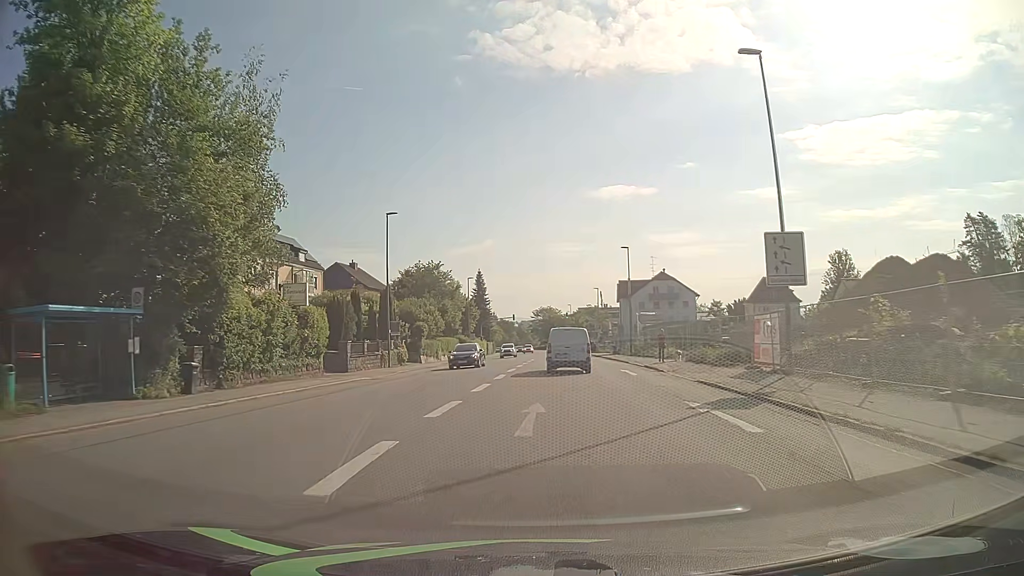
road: tertiary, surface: asphalt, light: Day
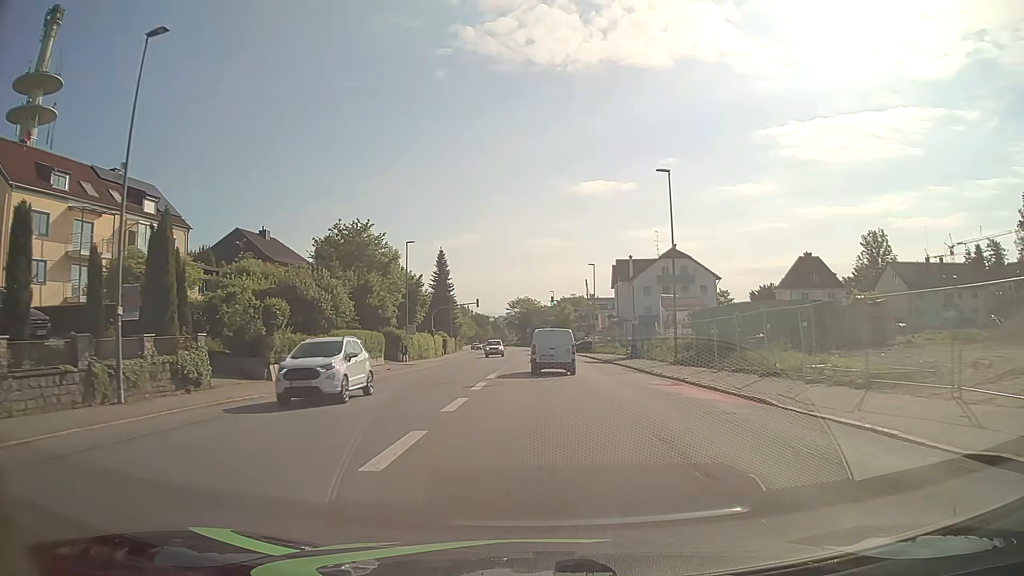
(+0.5, +28.9) m; +2°
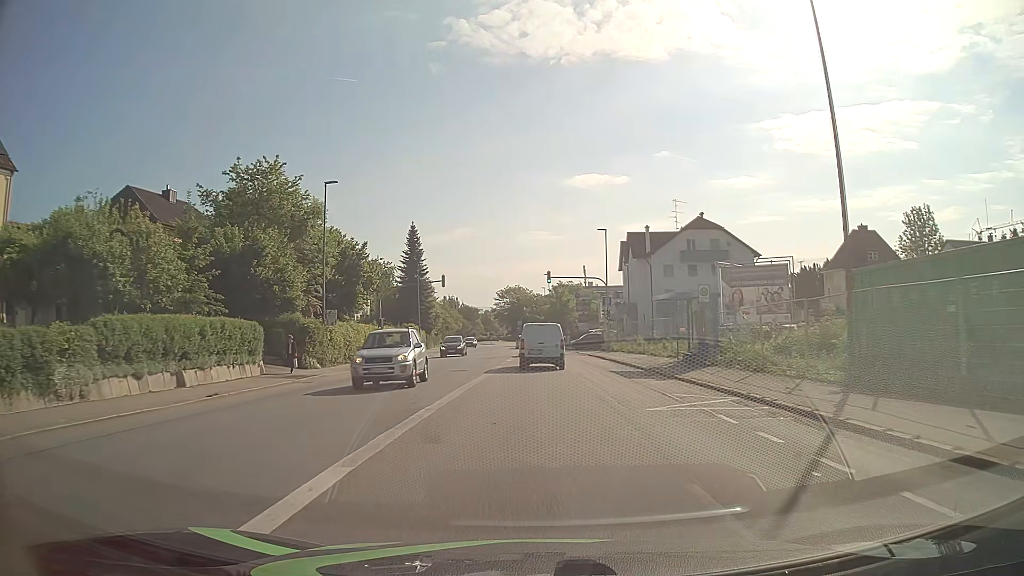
(+0.1, +21.2) m; 0°
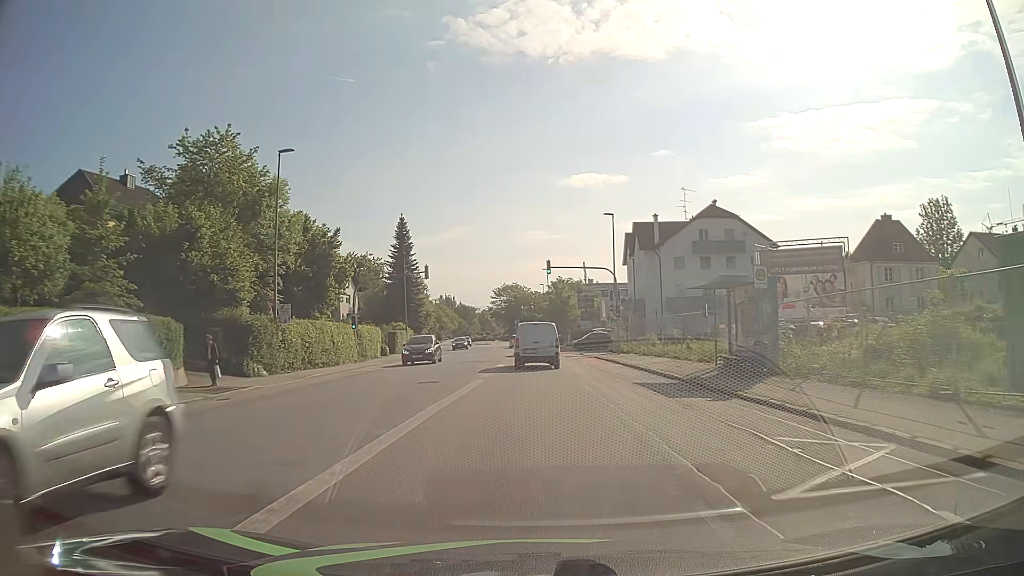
(+0.1, +6.9) m; +1°
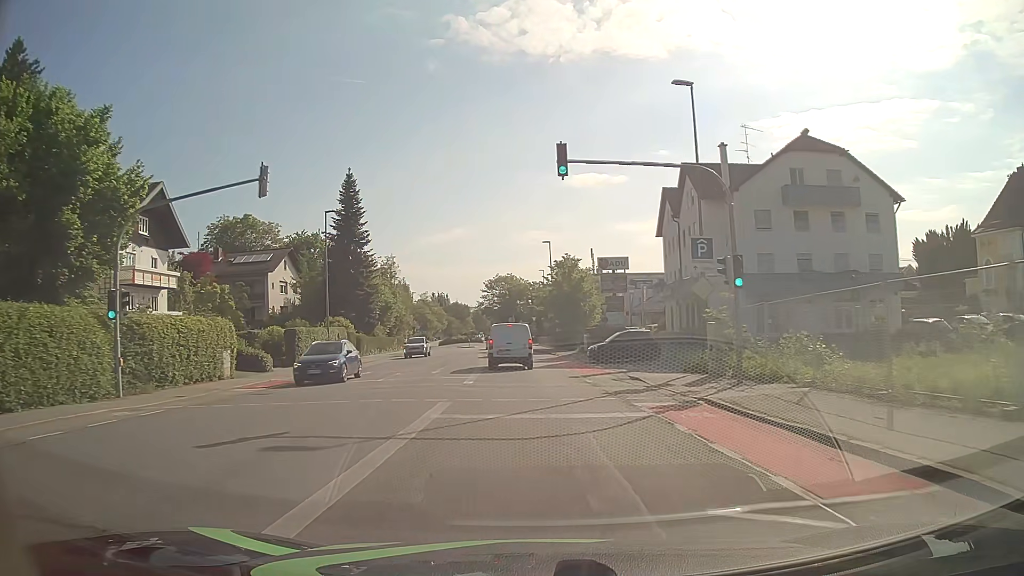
(+0.1, +26.9) m; 0°
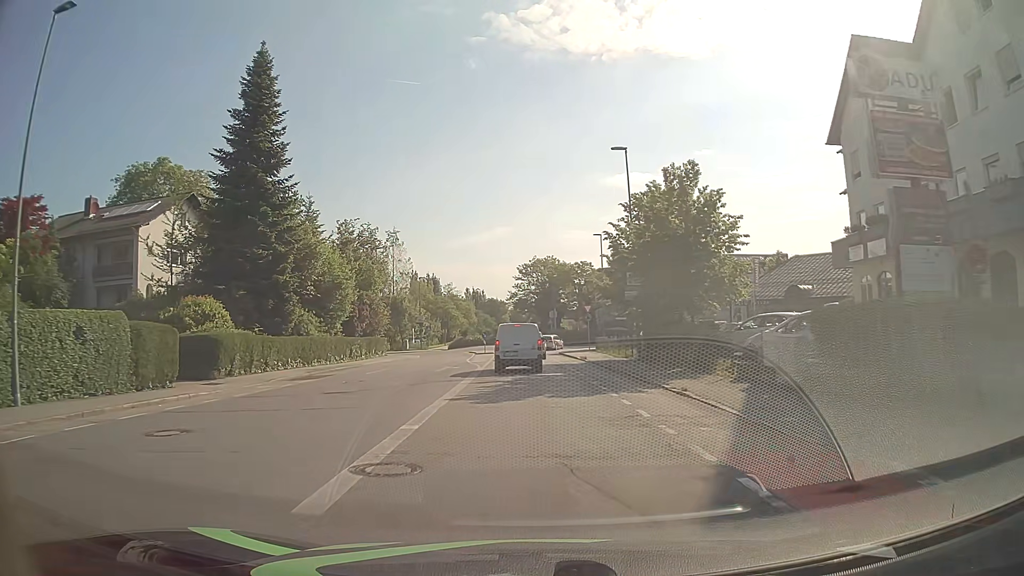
(-0.9, +32.7) m; -3°
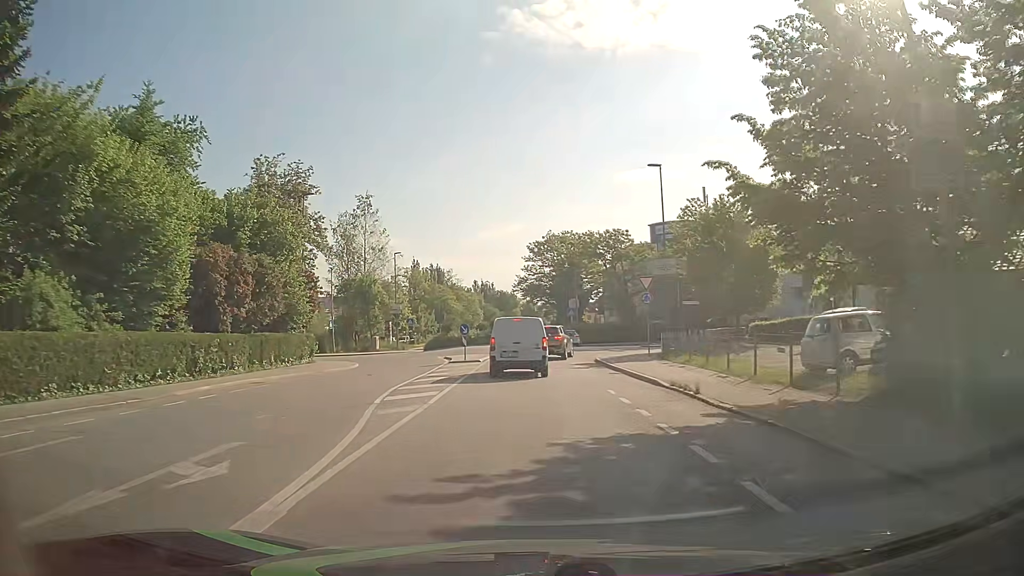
(-0.3, +24.1) m; -1°
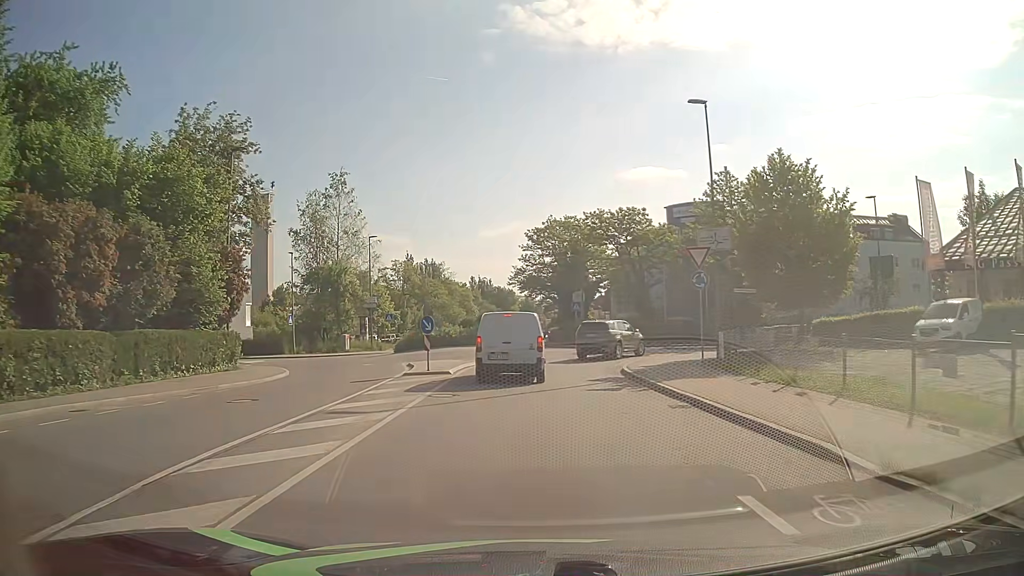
(-0.1, +10.4) m; -1°
(0, +10) (0, +20) (+2, +30) (+9, +37) (+19, +39) (+29, +40) (+39, +41) (+49, +42) (+58, +44) (+68, +47) m
